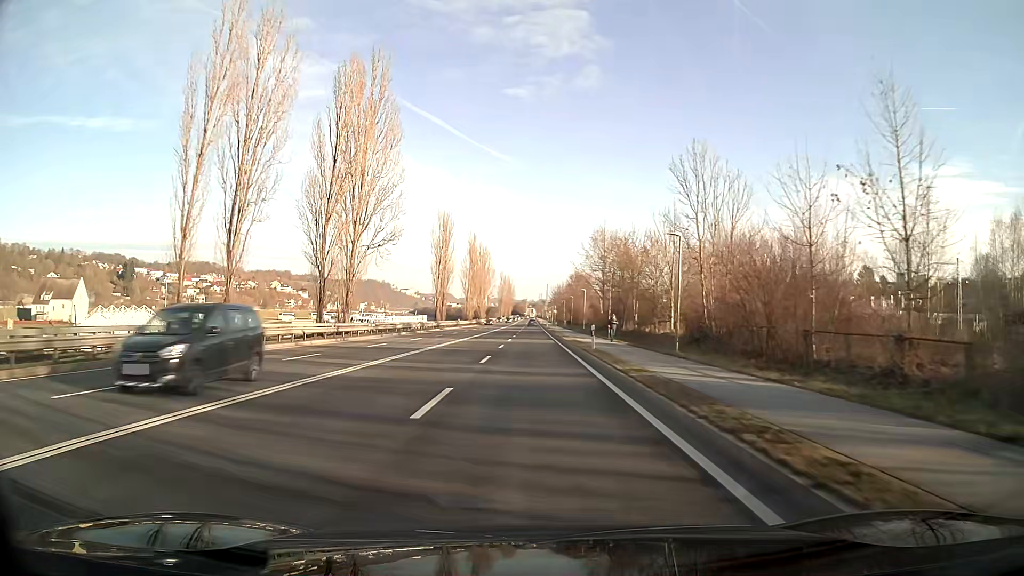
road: primary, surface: asphalt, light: Day
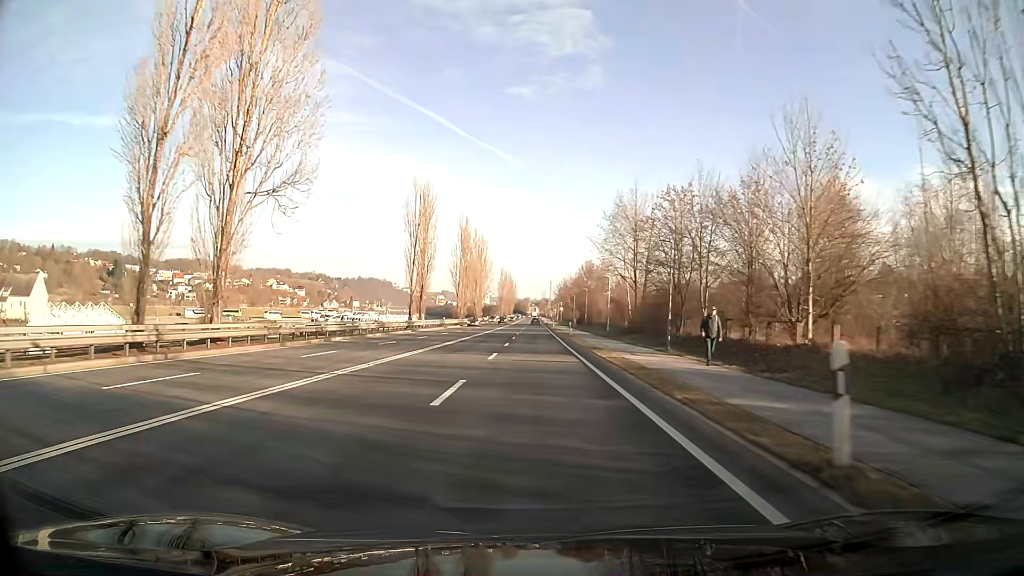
(0.0, +22.5) m; 0°
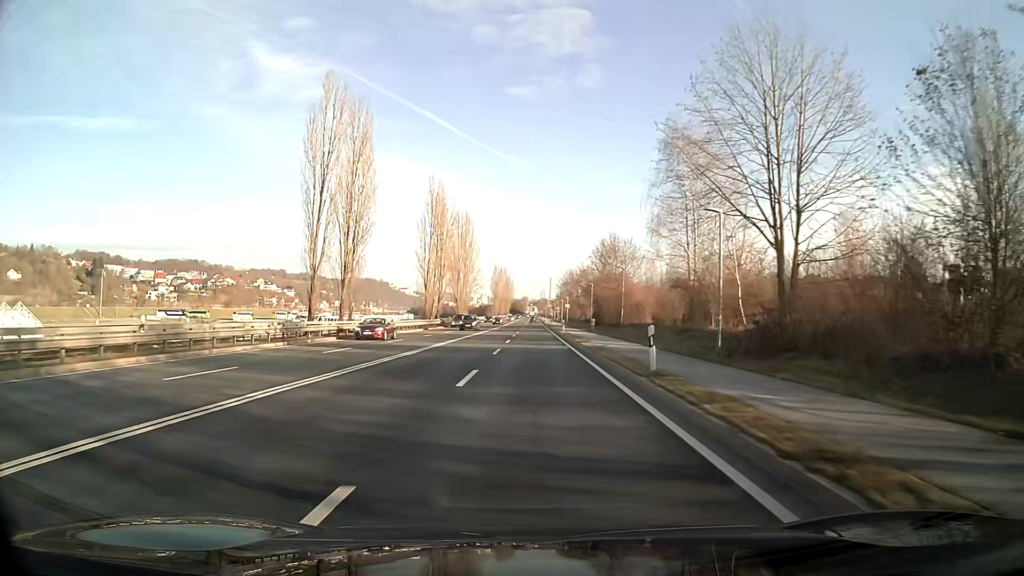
(0.0, +33.7) m; 0°
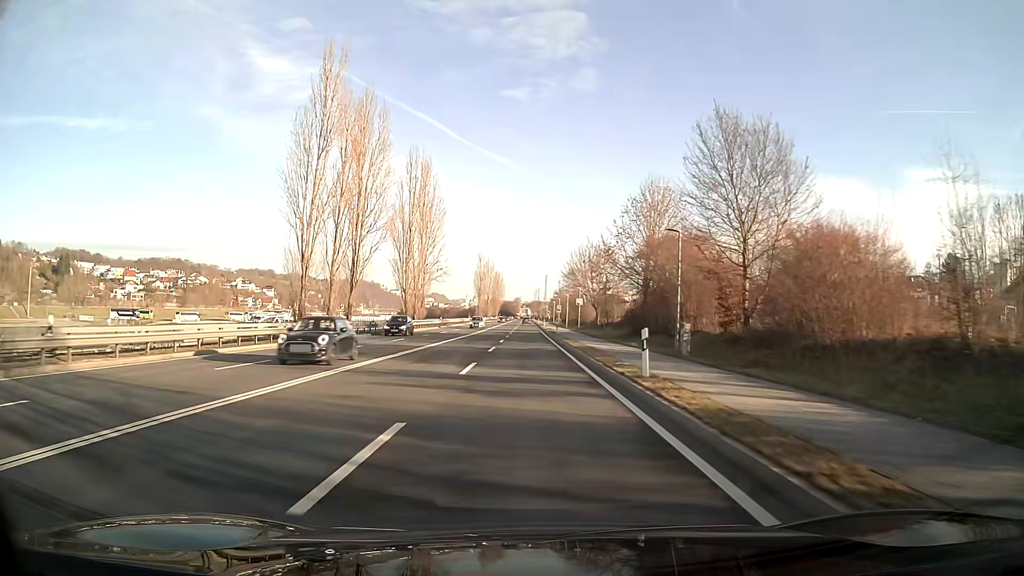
(+0.2, +44.9) m; +1°
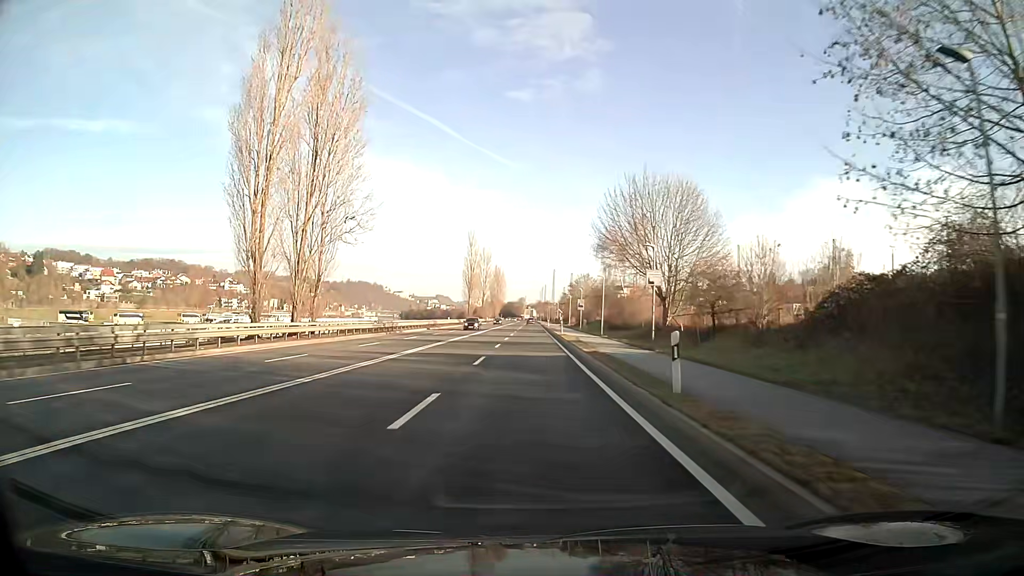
(-0.2, +44.6) m; 0°
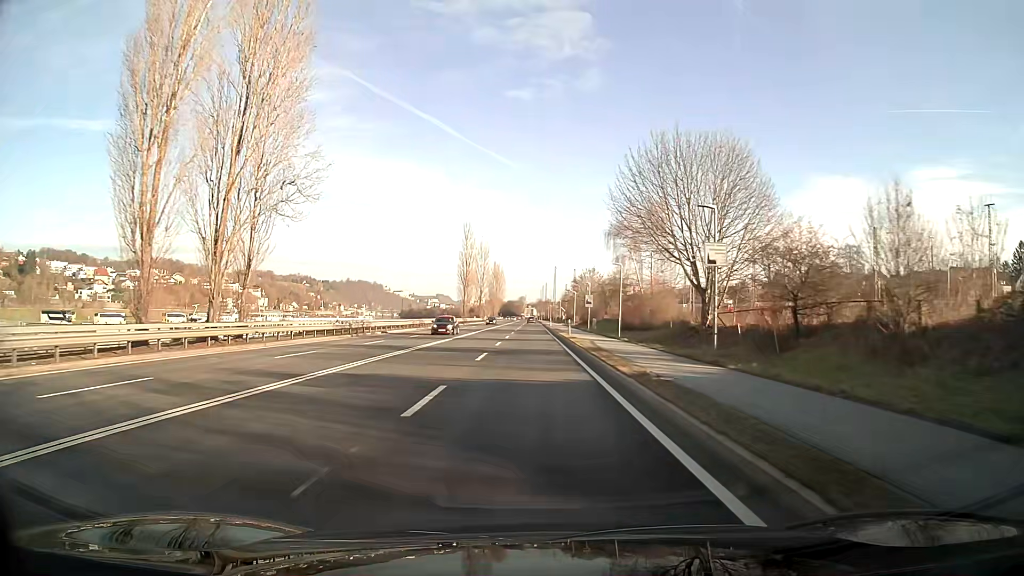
(0.0, +11.1) m; 0°
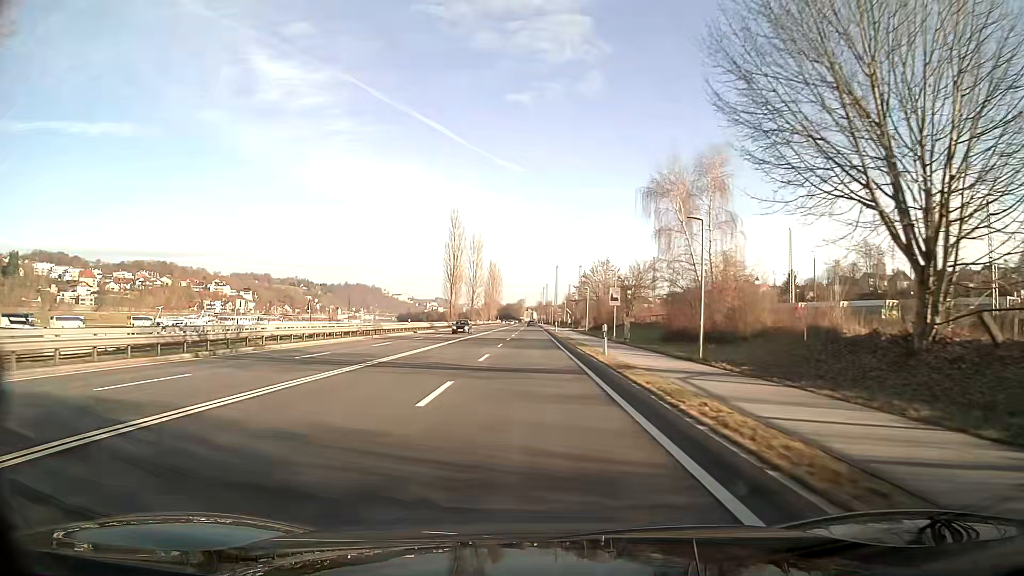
(0.0, +22.2) m; 0°
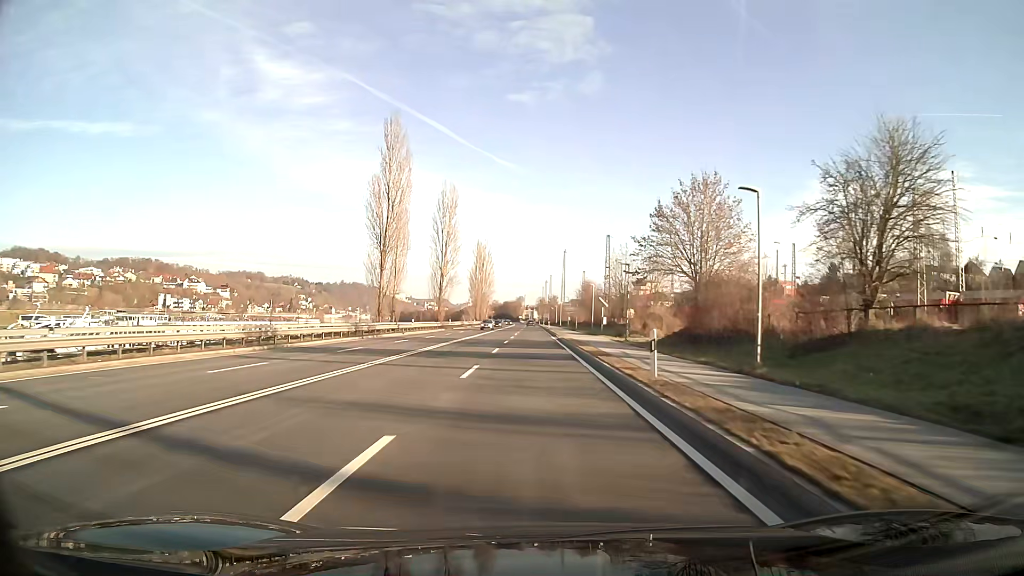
(-0.1, +55.1) m; 0°
